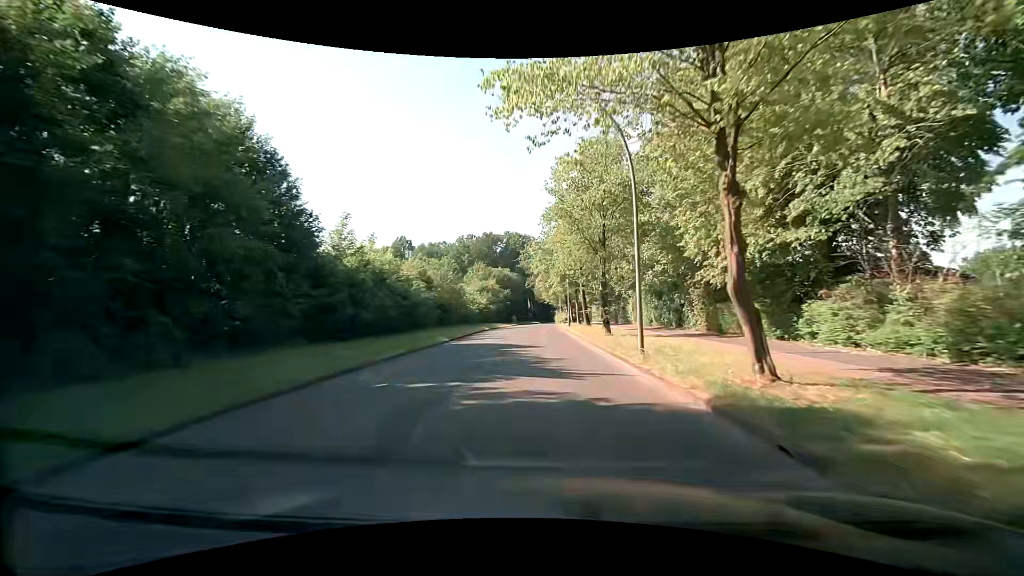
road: tertiary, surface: asphalt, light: Day
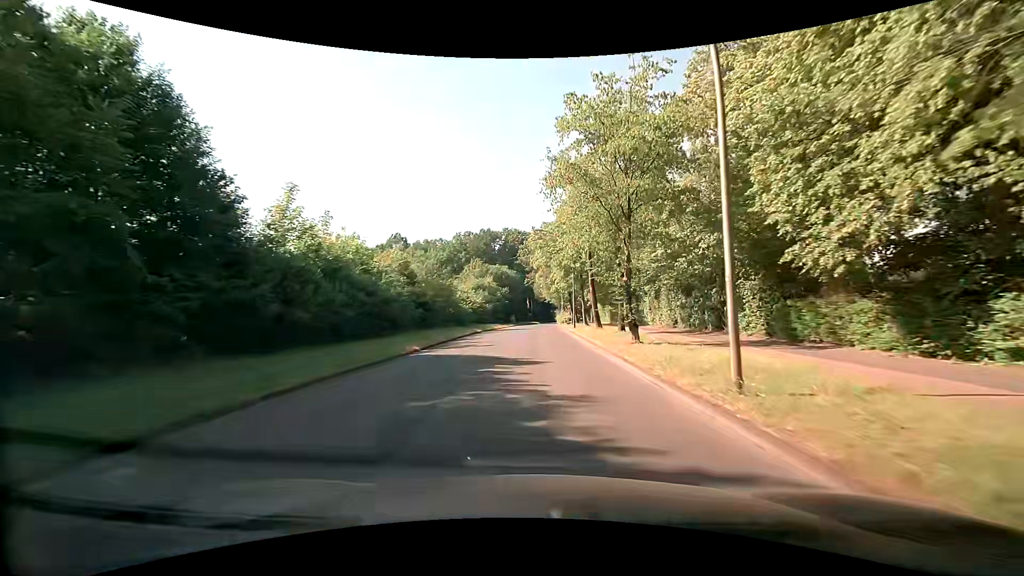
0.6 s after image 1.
(0.0, +7.1) m; 0°
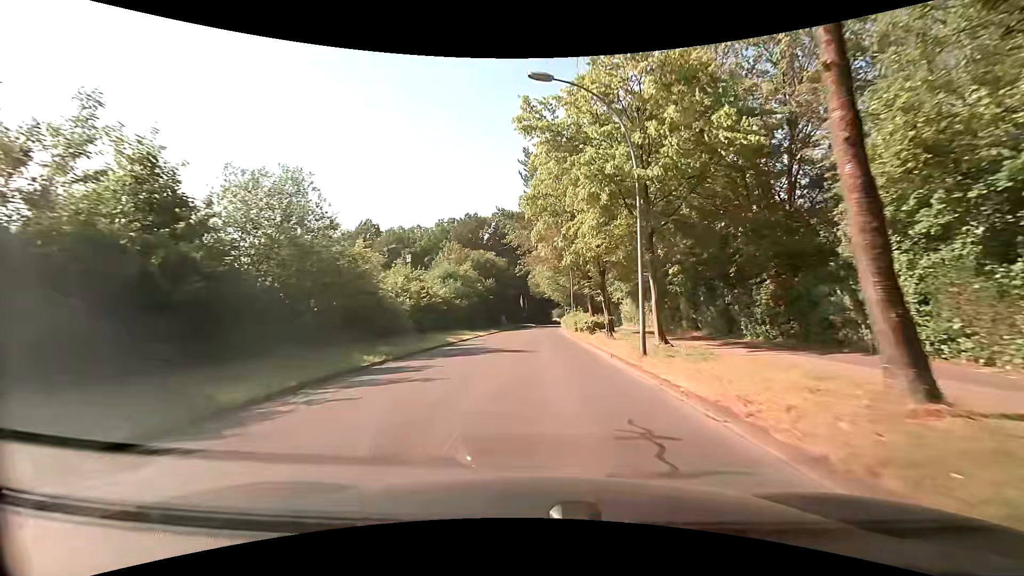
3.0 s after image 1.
(+0.2, +28.5) m; 0°
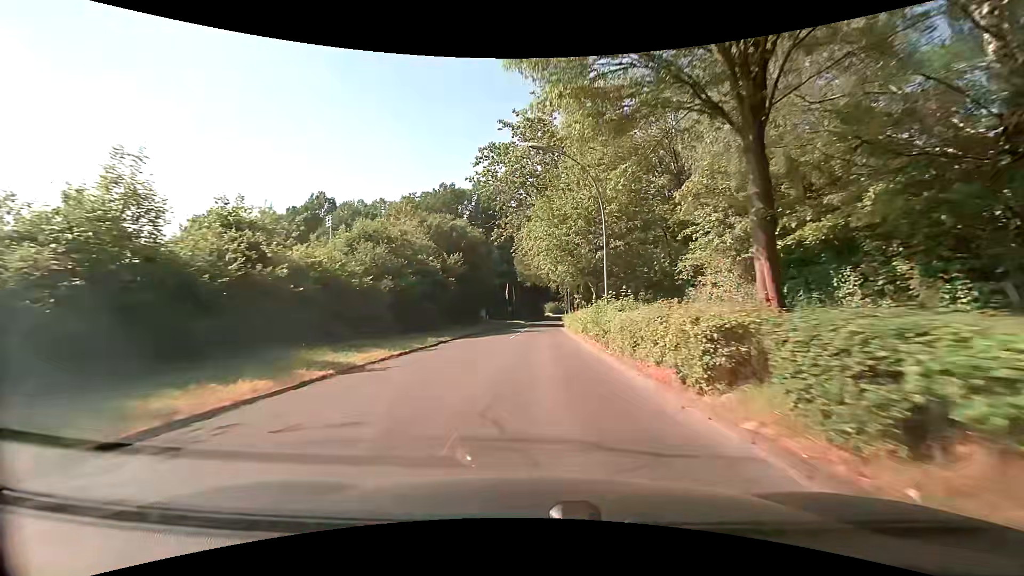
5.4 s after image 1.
(+0.4, +28.9) m; +1°
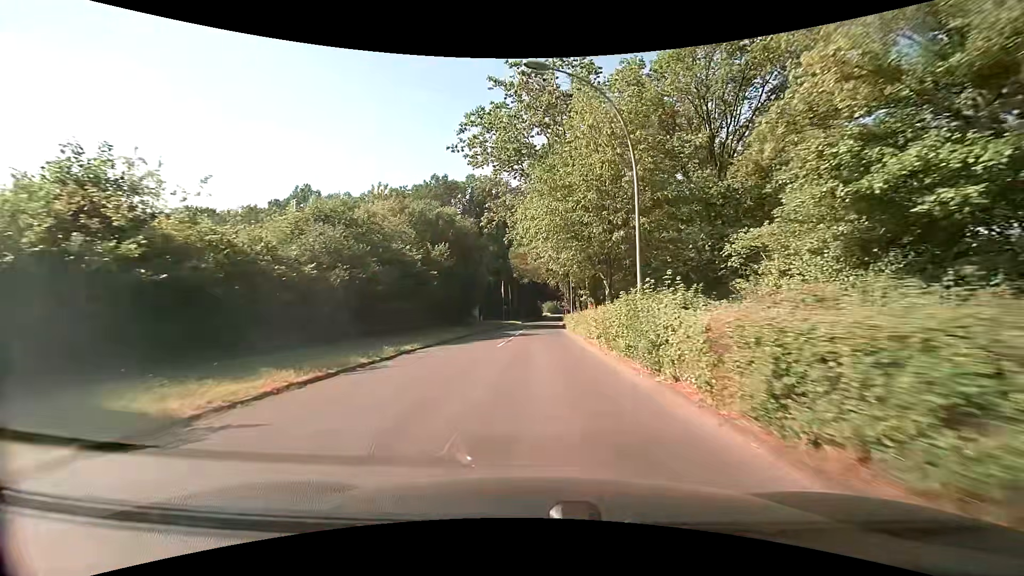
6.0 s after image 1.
(0.0, +7.4) m; 0°
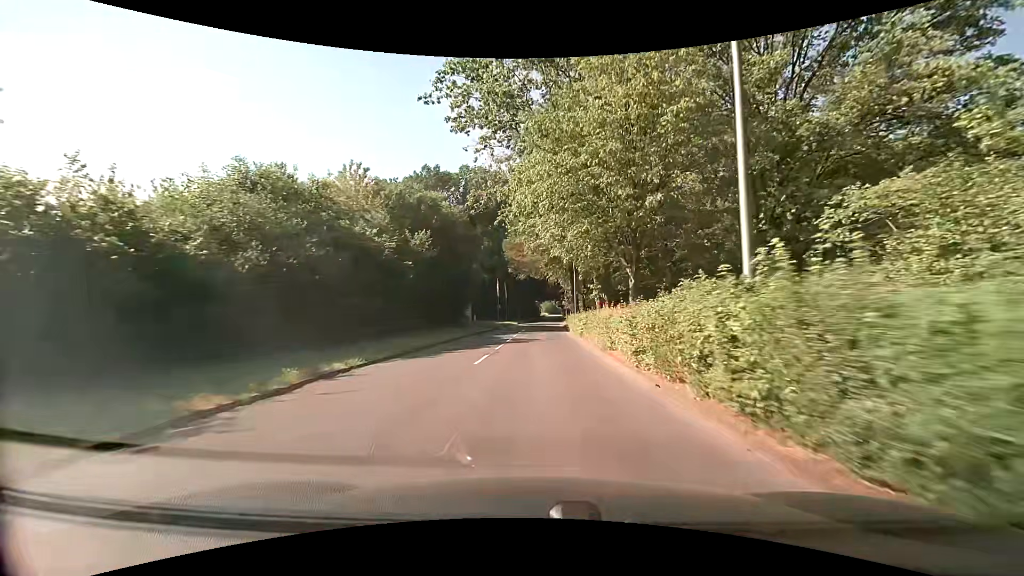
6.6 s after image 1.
(+0.1, +7.4) m; +2°
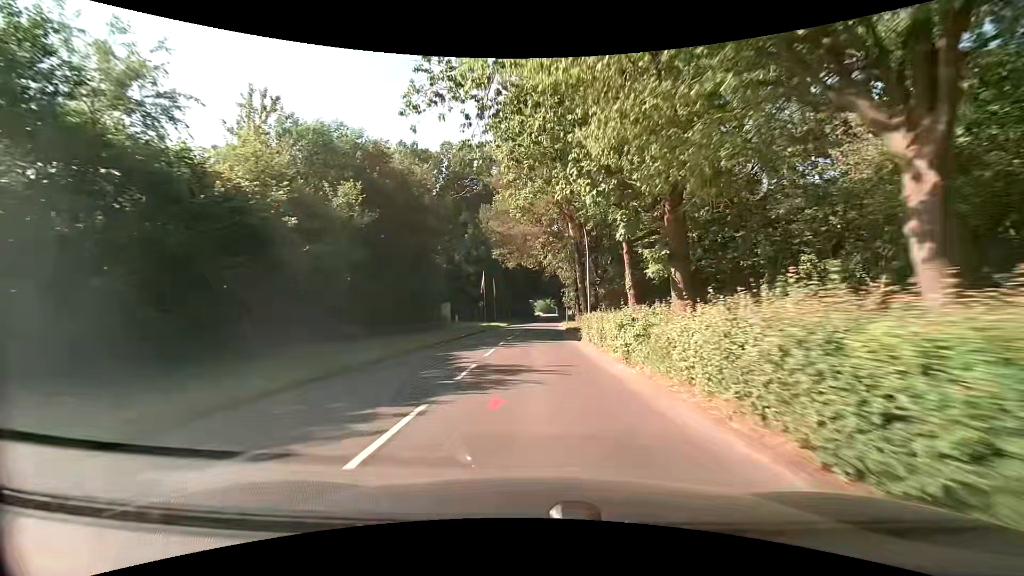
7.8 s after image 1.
(0.0, +15.0) m; 0°
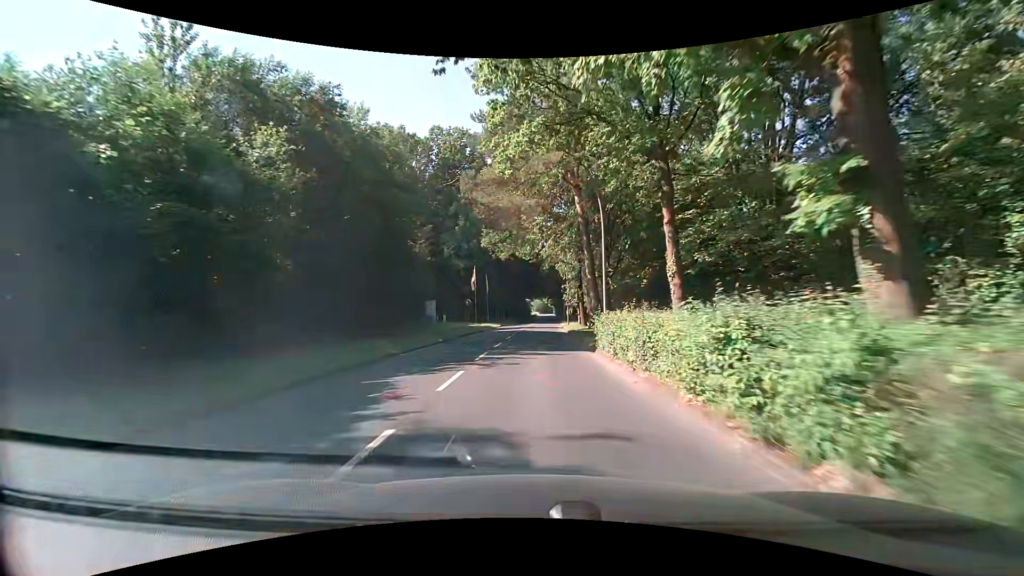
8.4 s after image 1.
(0.0, +7.6) m; 0°
(0, +10) (0, +20) (0, +30) (+1, +40) (+1, +50) (+1, +60) (+1, +70) (+2, +80) (+2, +90) (+3, +100) m
